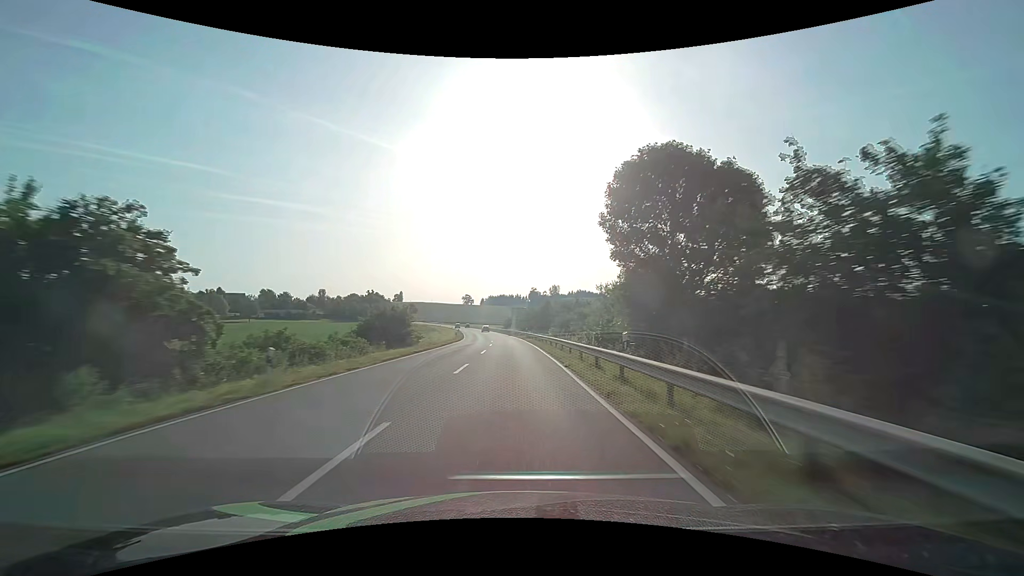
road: secondary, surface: asphalt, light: Day
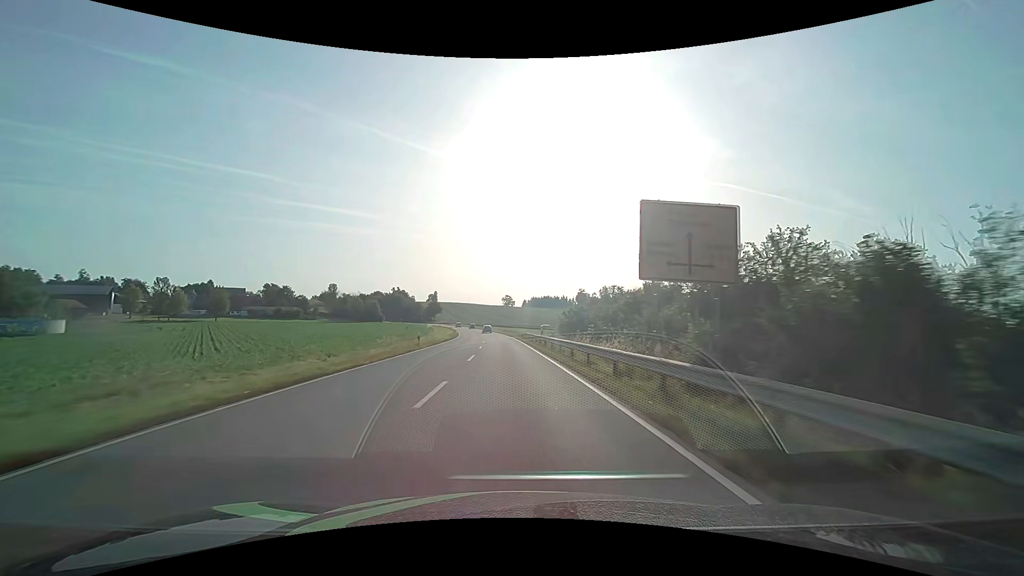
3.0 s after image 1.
(-3.1, +78.8) m; -5°
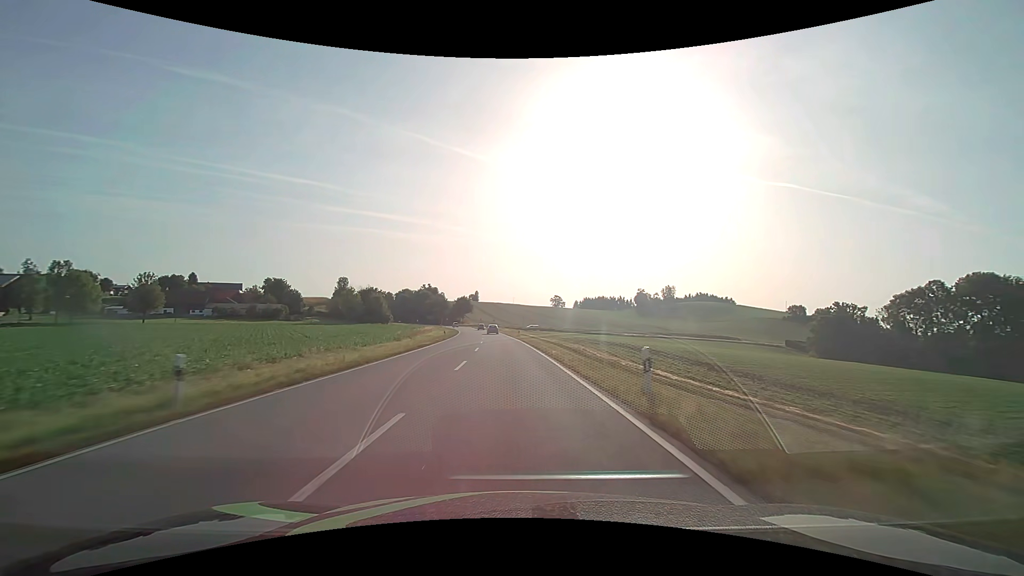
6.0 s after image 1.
(-3.5, +76.2) m; -5°
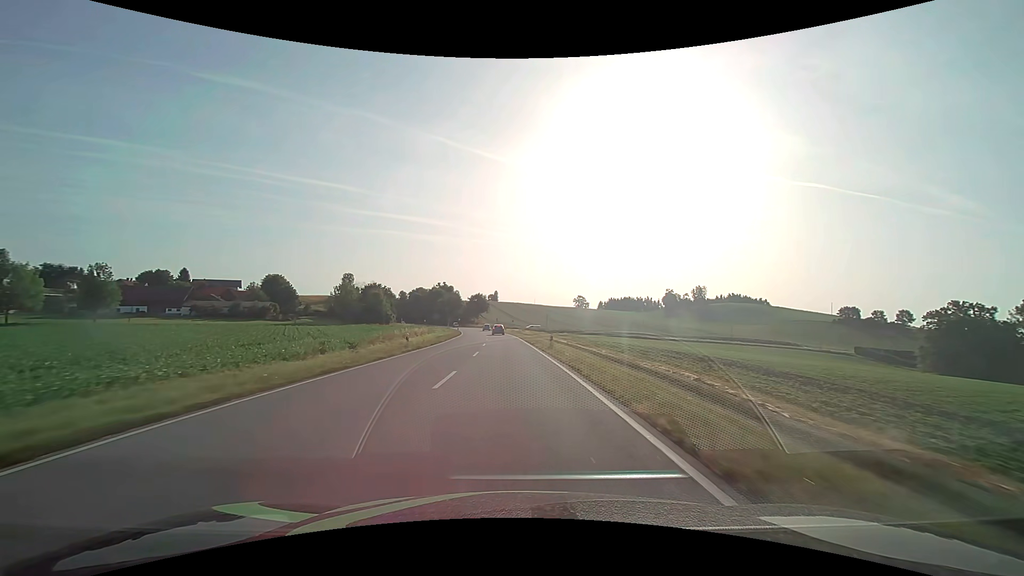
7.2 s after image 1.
(-0.6, +28.8) m; -2°
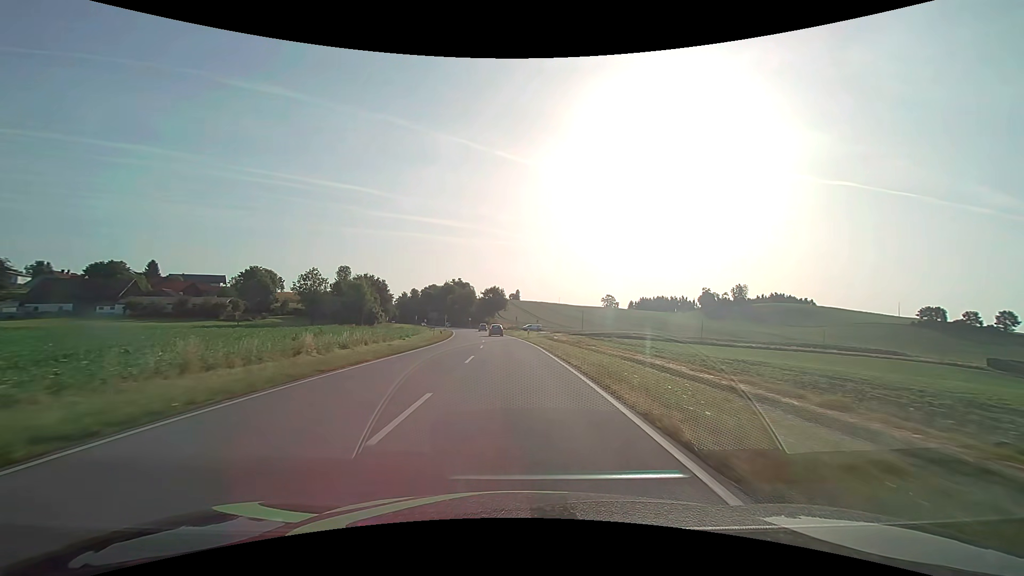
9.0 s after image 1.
(-0.9, +41.1) m; -2°
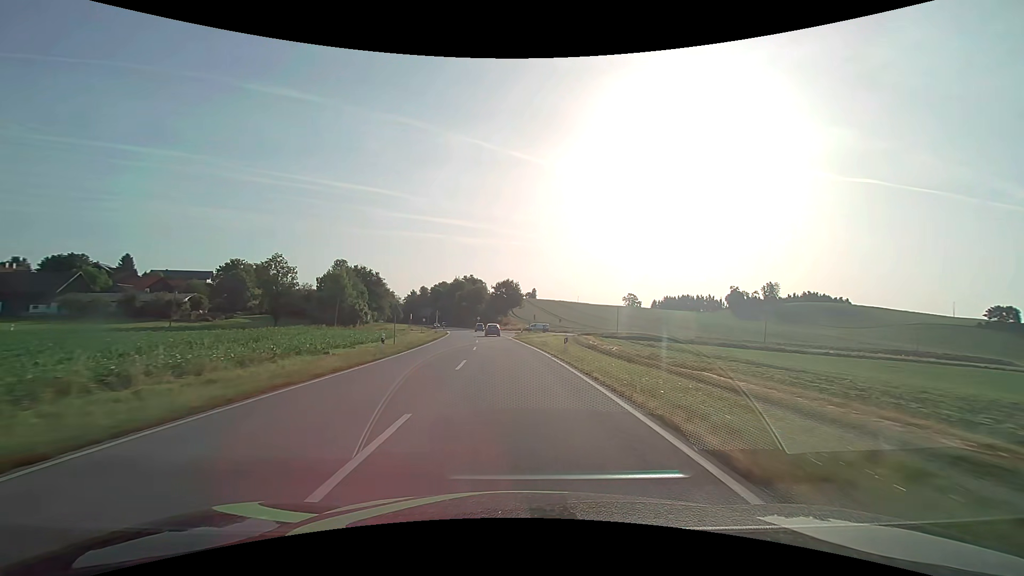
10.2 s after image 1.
(-0.5, +25.9) m; -2°
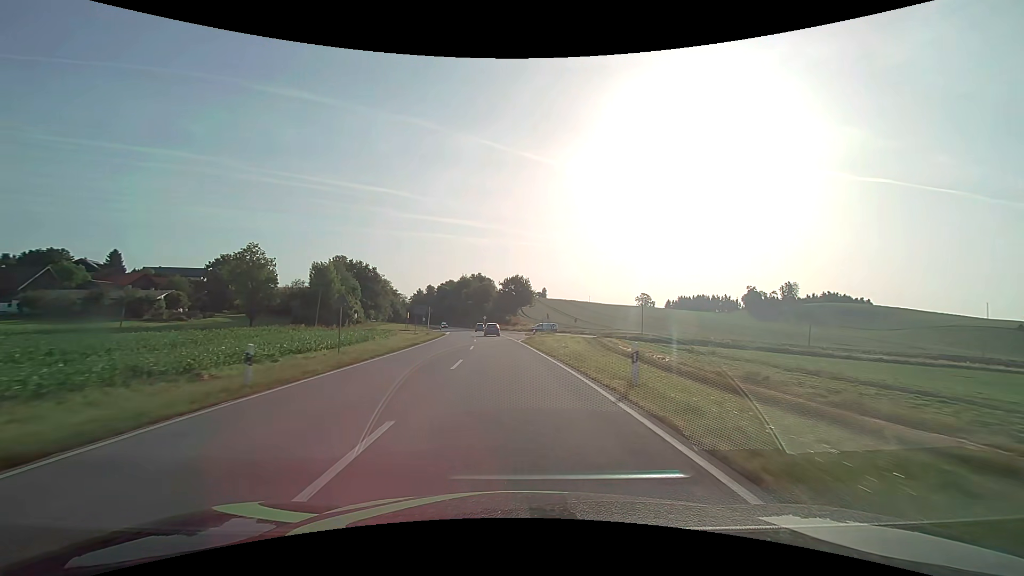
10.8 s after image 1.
(-0.1, +12.5) m; -1°
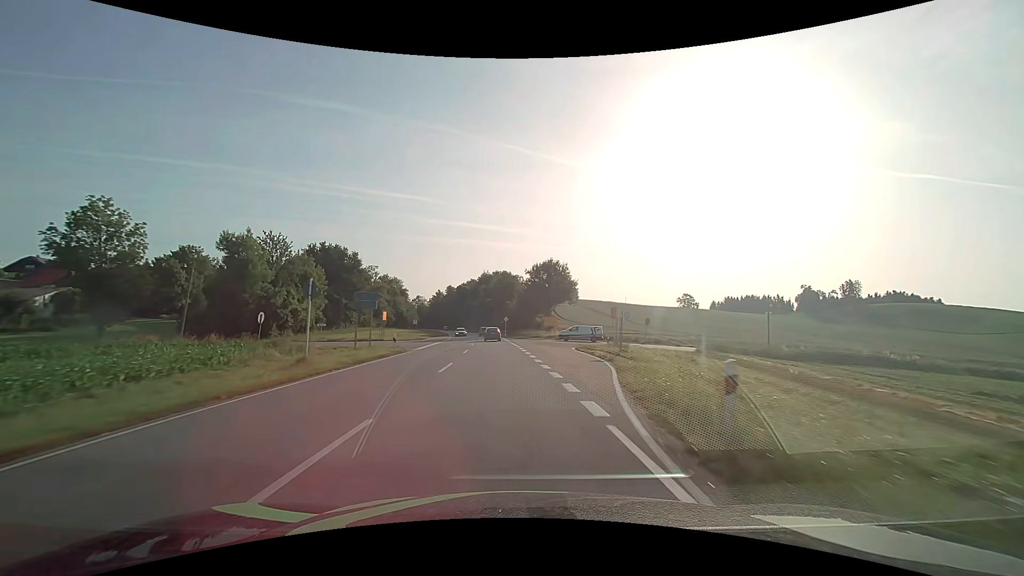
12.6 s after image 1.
(-1.0, +35.8) m; -3°
(0, +10) (0, +20) (-1, +30) (-1, +40) (-2, +50) (-3, +60) (-4, +70) (-5, +80) (-7, +90) (-8, +100) m
